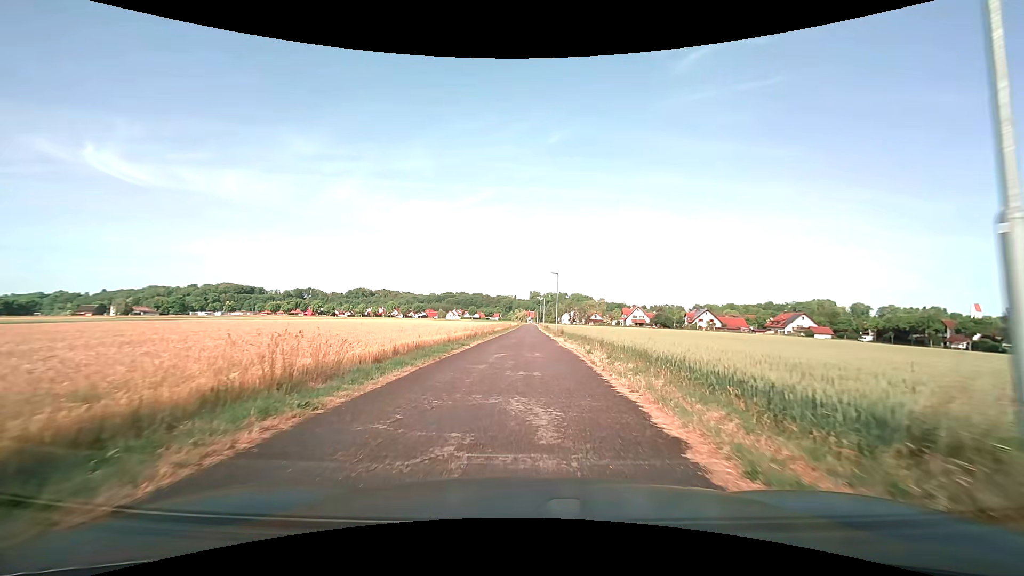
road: residential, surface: asphalt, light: Day
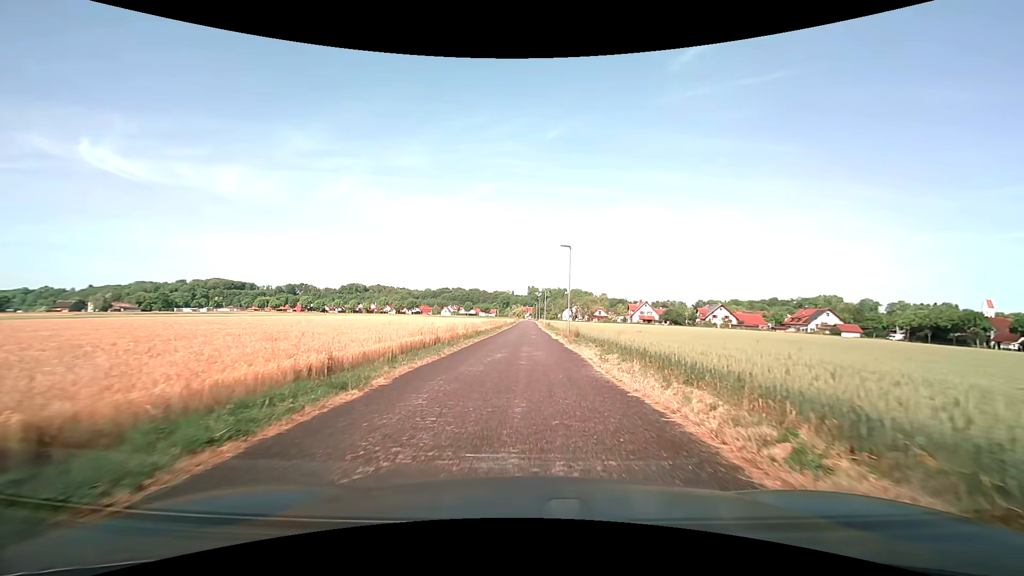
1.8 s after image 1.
(+0.1, +16.2) m; 0°
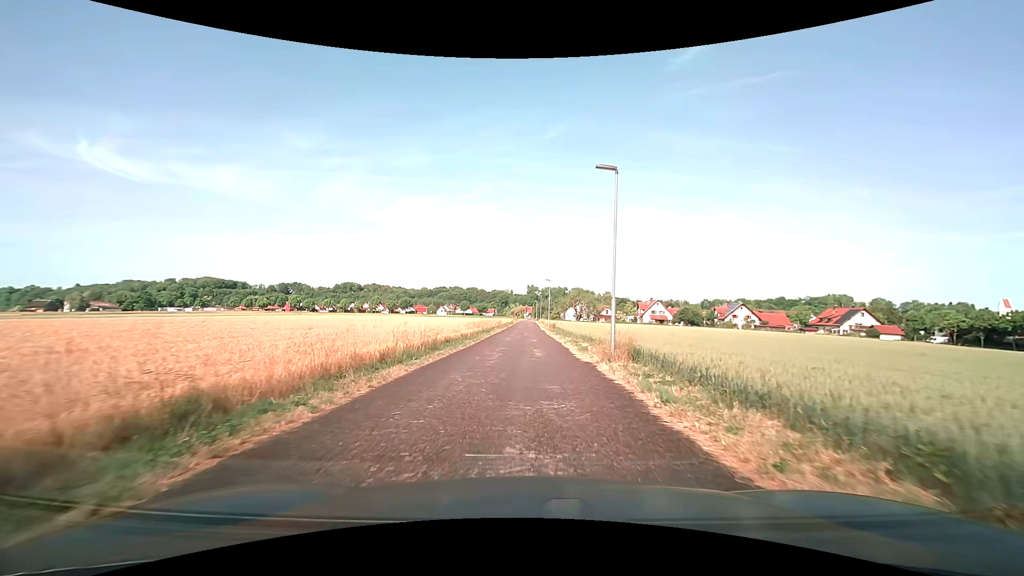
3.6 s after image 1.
(+0.2, +17.3) m; 0°
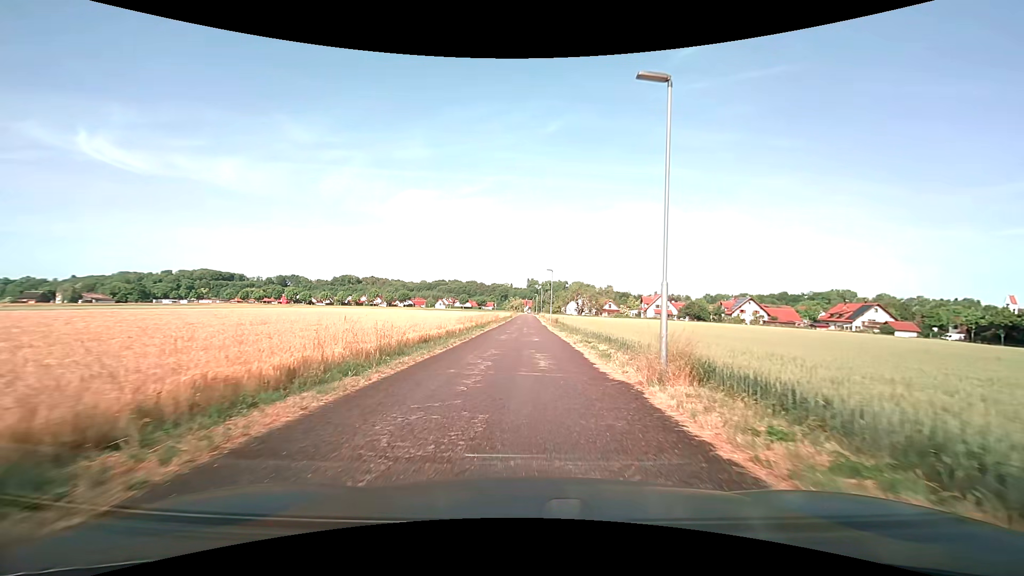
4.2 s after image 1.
(0.0, +5.6) m; +1°
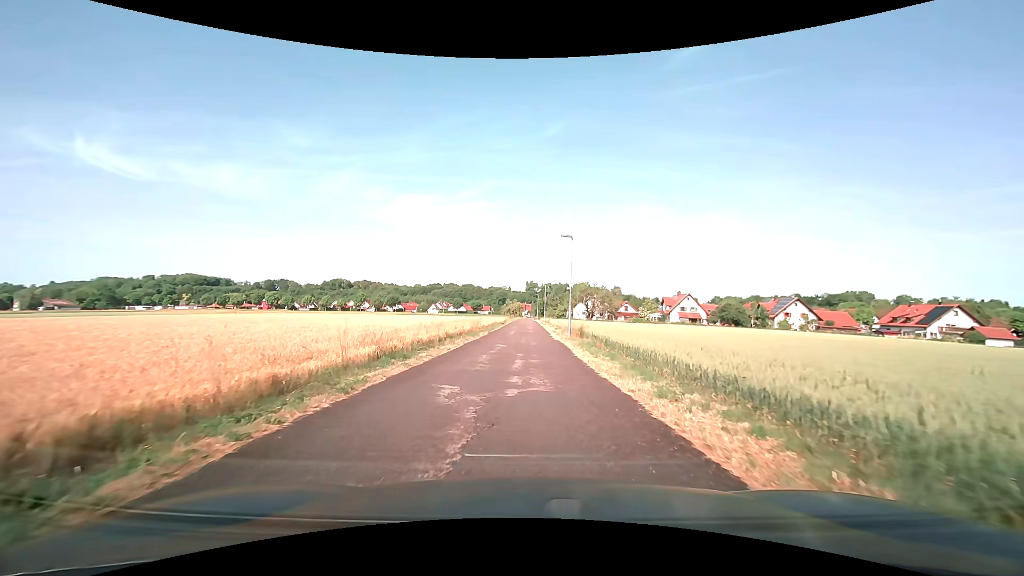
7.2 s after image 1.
(0.0, +26.2) m; 0°
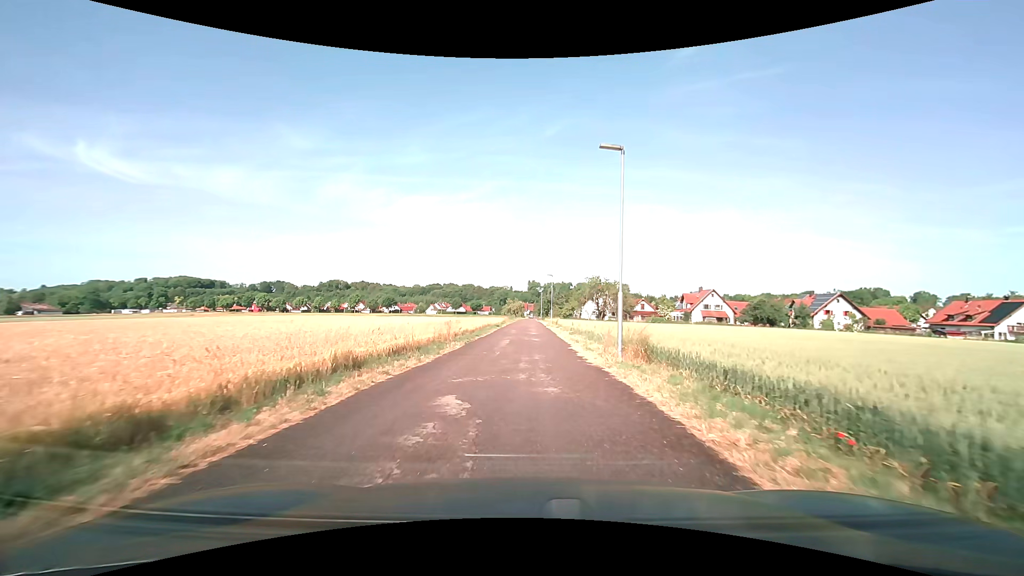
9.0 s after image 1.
(0.0, +15.5) m; 0°
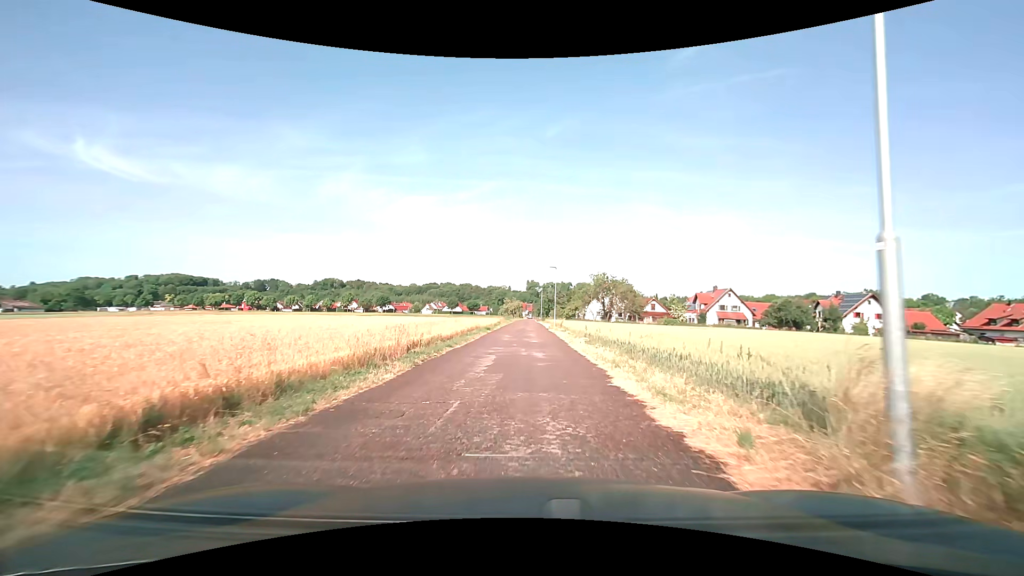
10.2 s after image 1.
(-0.1, +10.4) m; 0°
(0, +10) (0, +20) (0, +30) (0, +40) (0, +50) (0, +60) (0, +70) (0, +80) (+1, +90) (+1, +100) m
